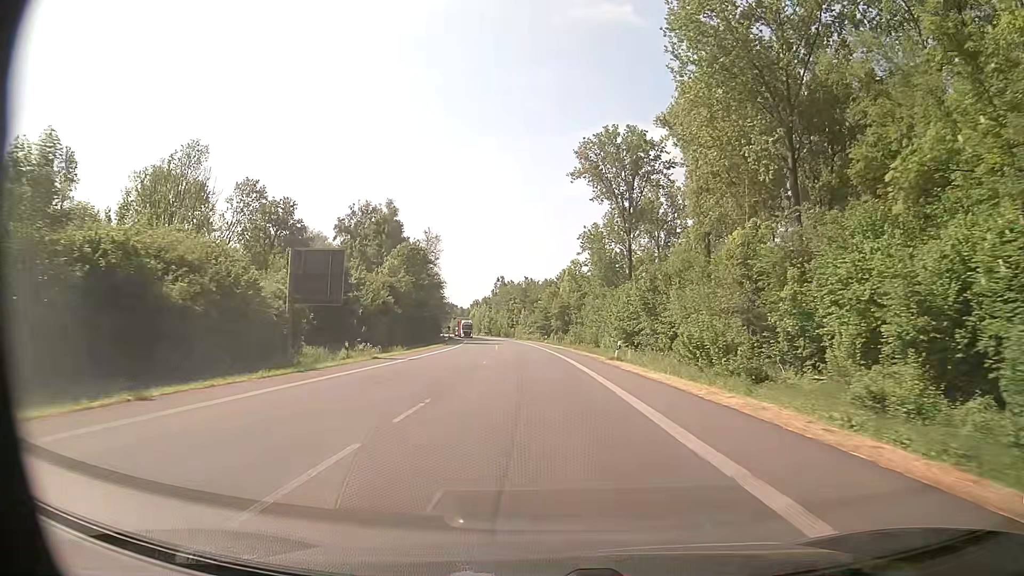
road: primary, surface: asphalt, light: Day
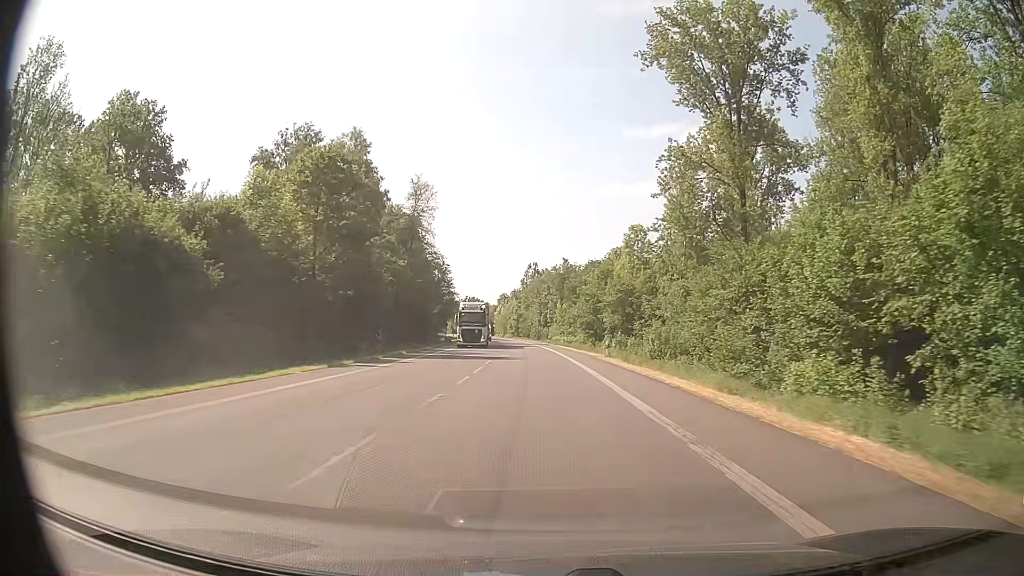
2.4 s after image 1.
(-1.3, +46.2) m; -3°
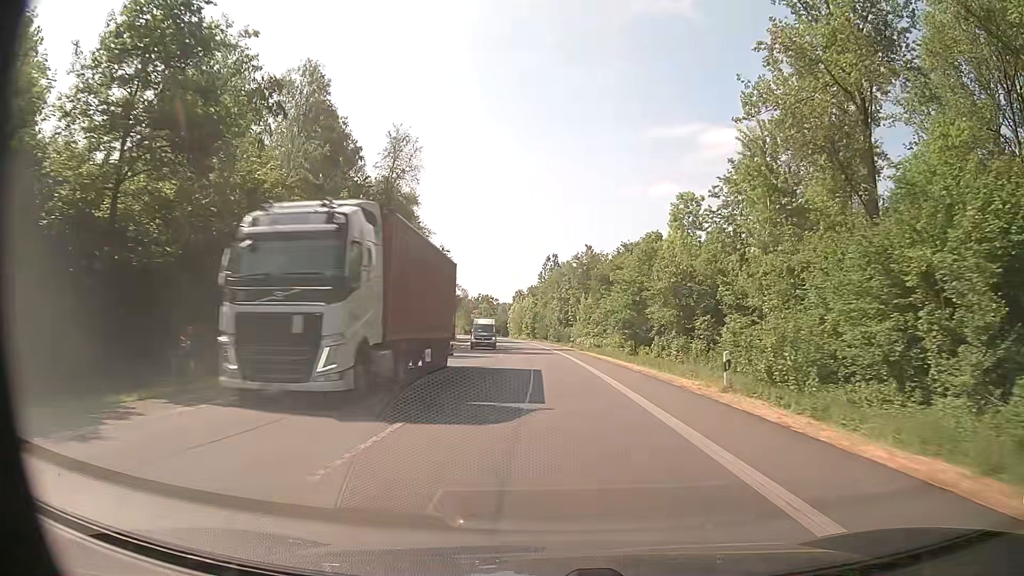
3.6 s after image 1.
(-0.2, +22.8) m; -1°
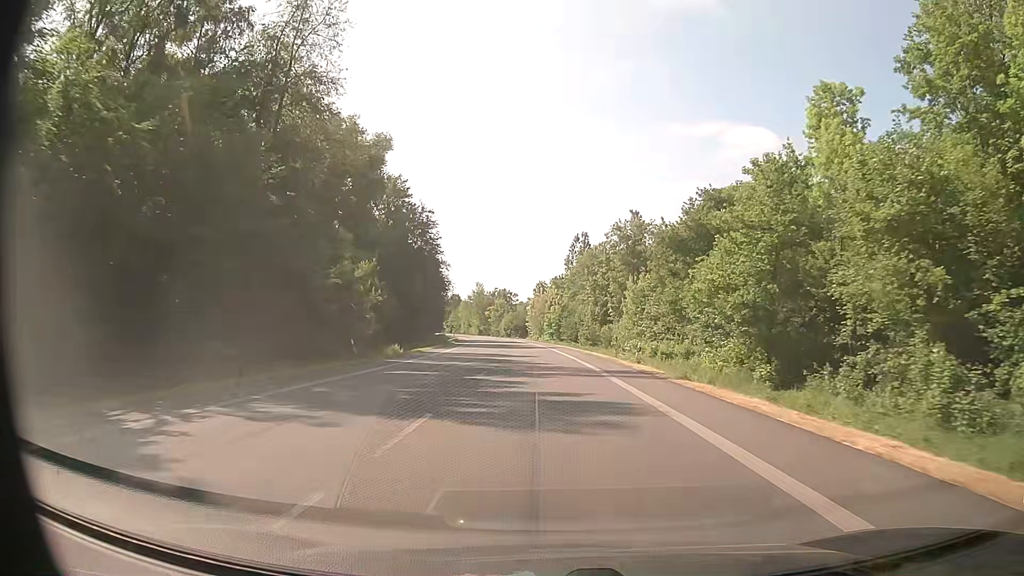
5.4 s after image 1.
(-0.9, +34.0) m; -3°
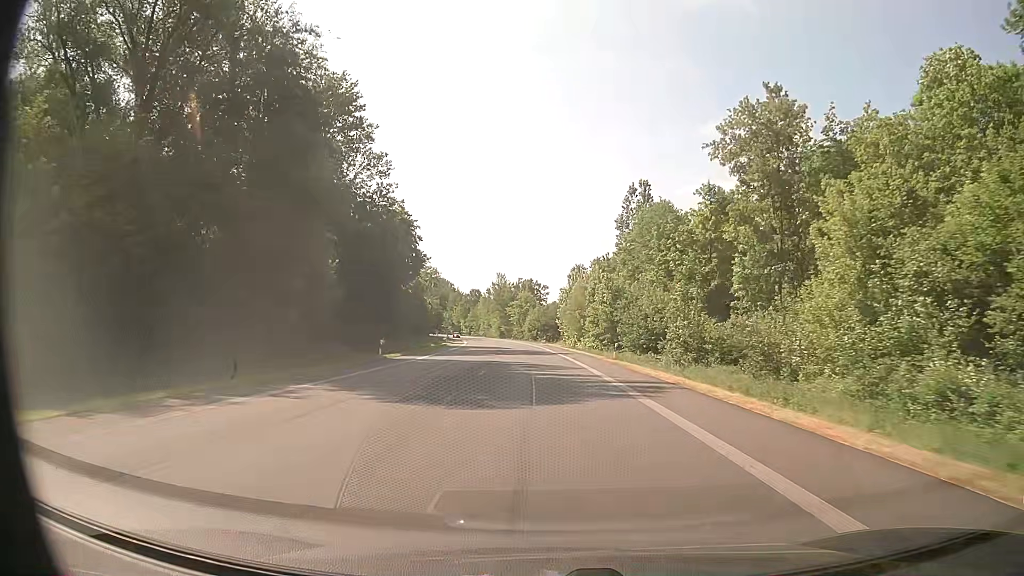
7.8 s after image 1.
(-0.8, +45.1) m; -2°
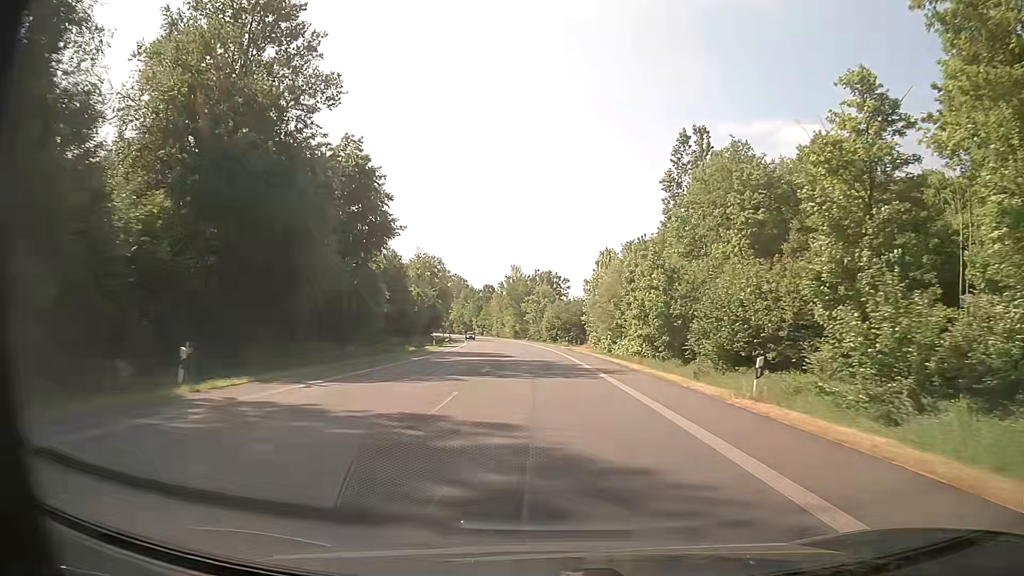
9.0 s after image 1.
(-0.4, +22.5) m; -2°
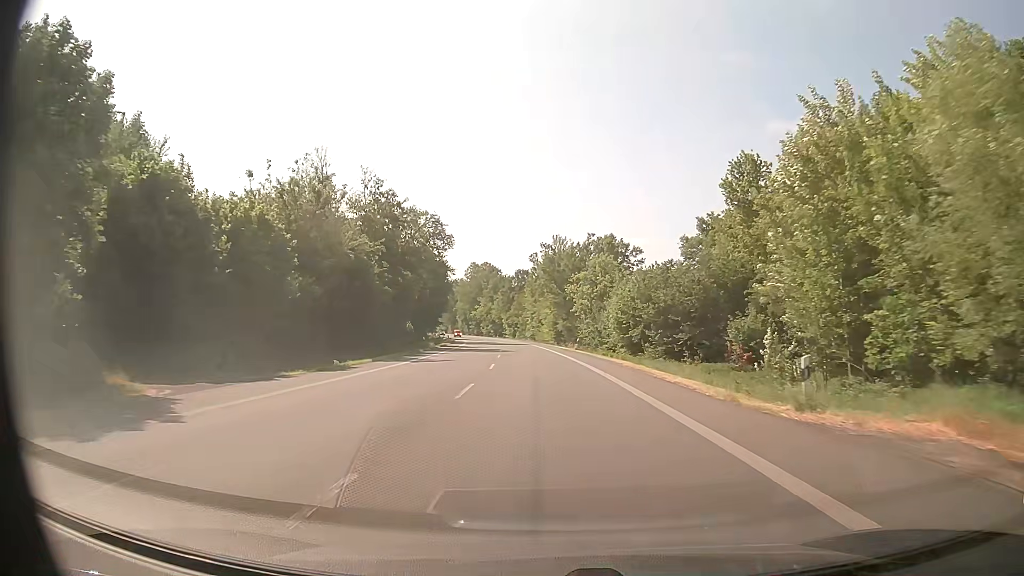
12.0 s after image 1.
(-2.0, +56.4) m; -4°
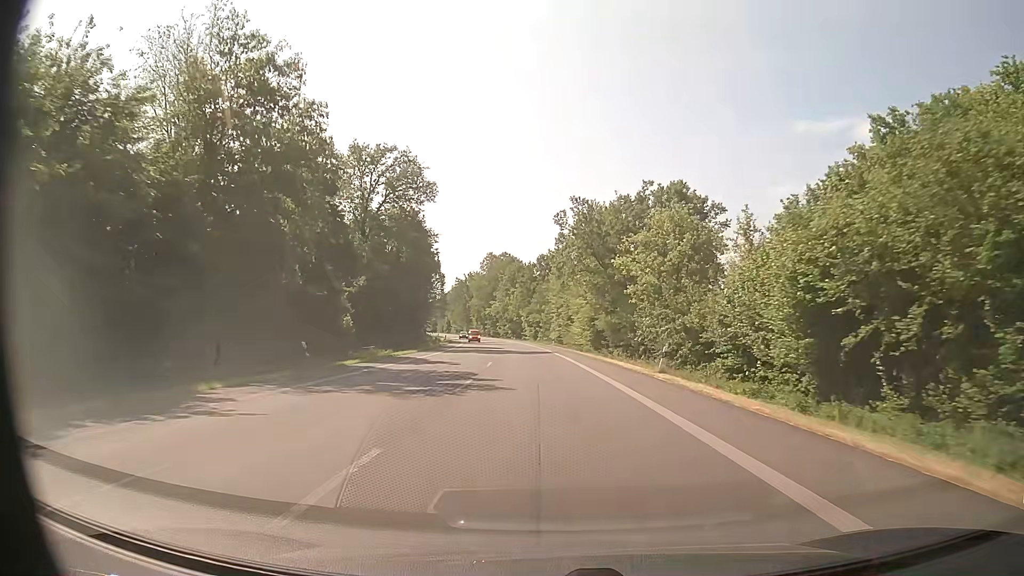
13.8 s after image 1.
(-0.8, +33.9) m; -2°
(0, +10) (0, +20) (-1, +30) (-1, +40) (-2, +50) (-2, +60) (-3, +70) (-4, +80) (-5, +90) (-6, +100) m
